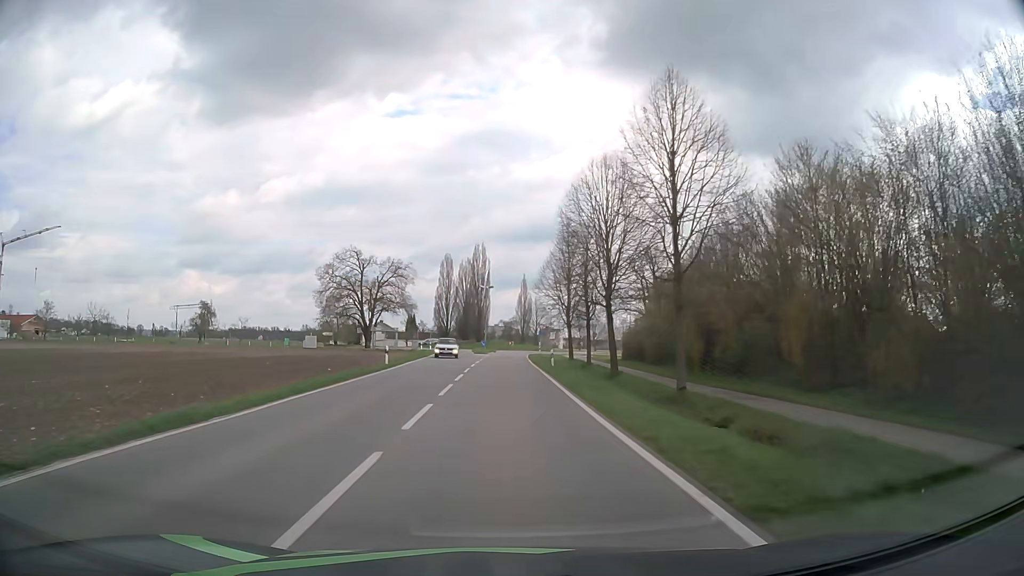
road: tertiary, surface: asphalt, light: Day
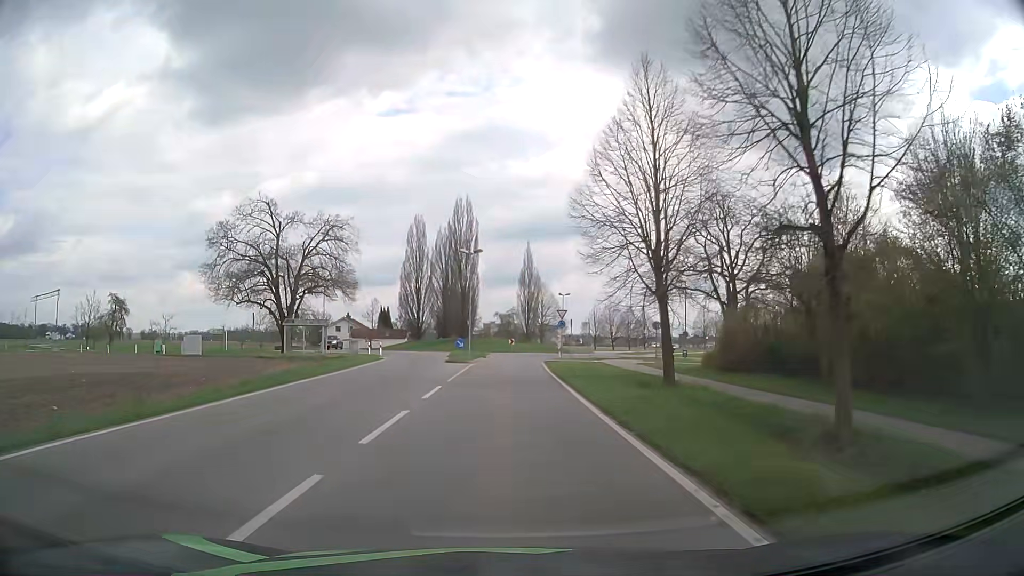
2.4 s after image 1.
(0.0, +33.3) m; 0°
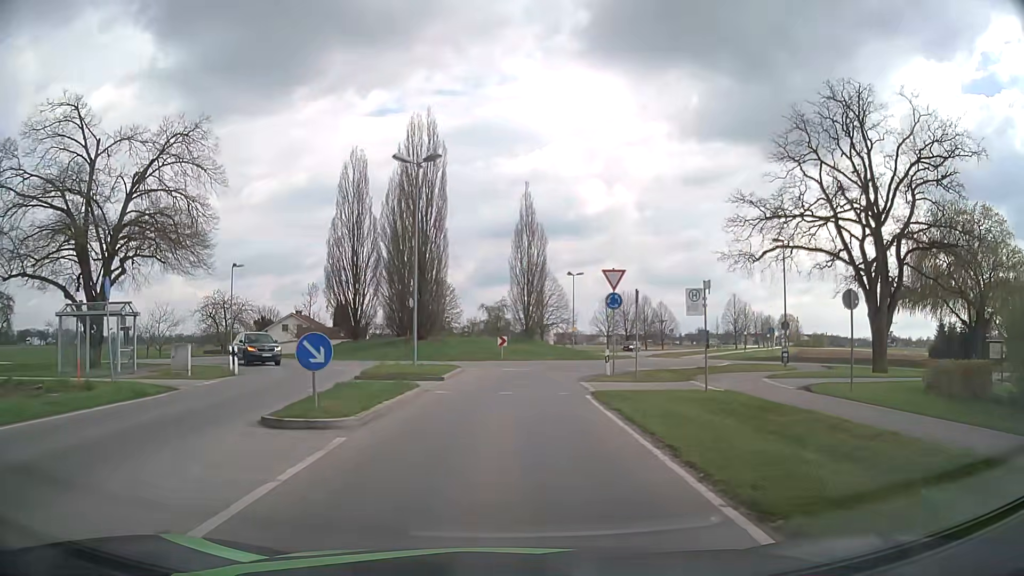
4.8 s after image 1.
(+0.2, +27.6) m; +1°
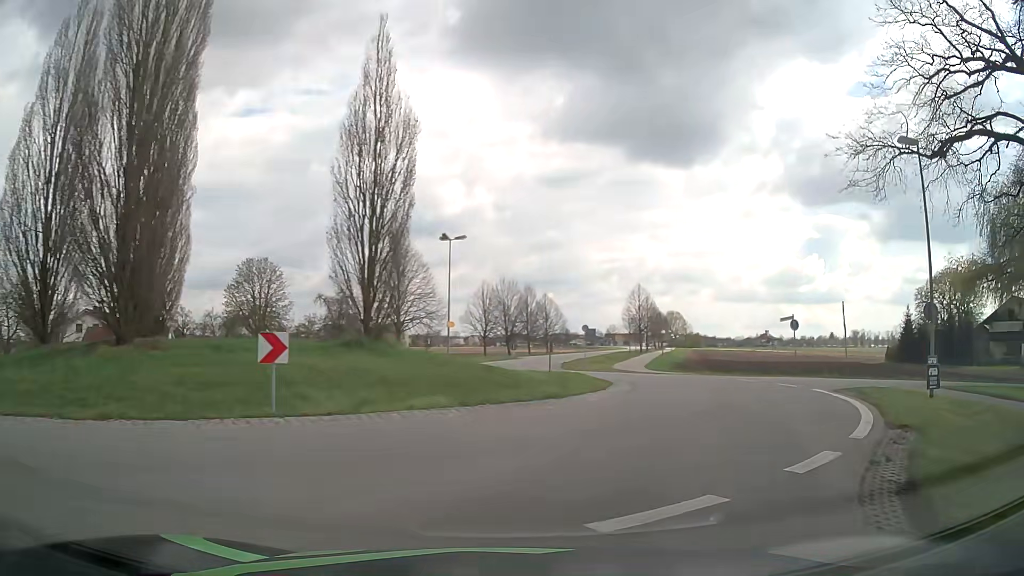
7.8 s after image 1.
(+0.7, +25.4) m; +11°
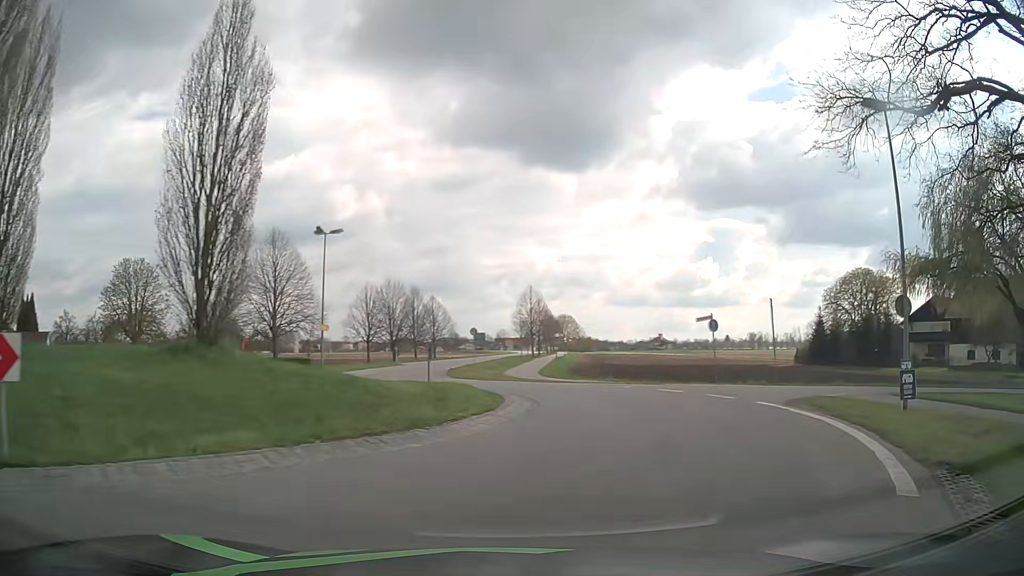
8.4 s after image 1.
(+0.3, +4.3) m; +9°
